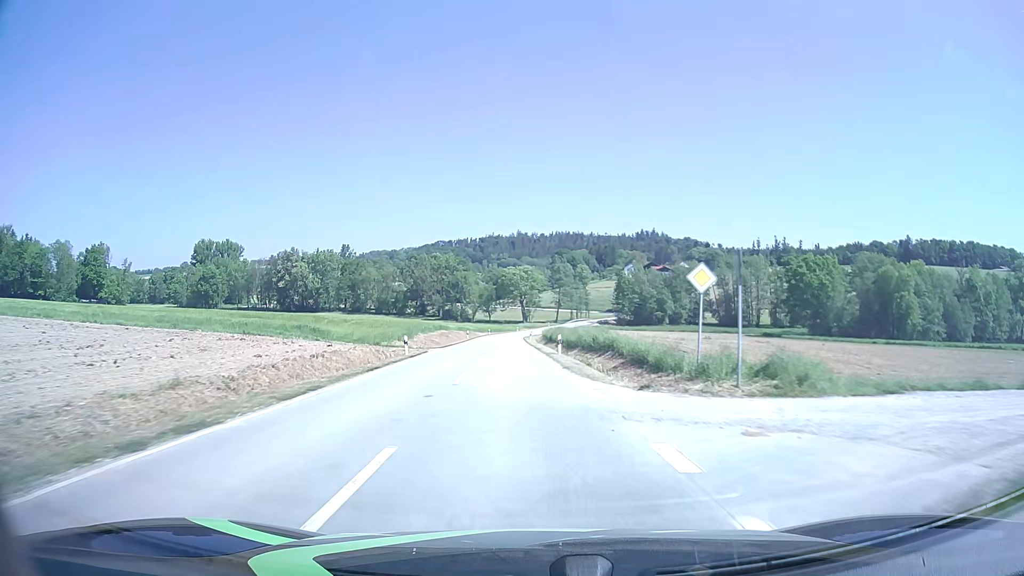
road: tertiary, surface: asphalt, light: Day
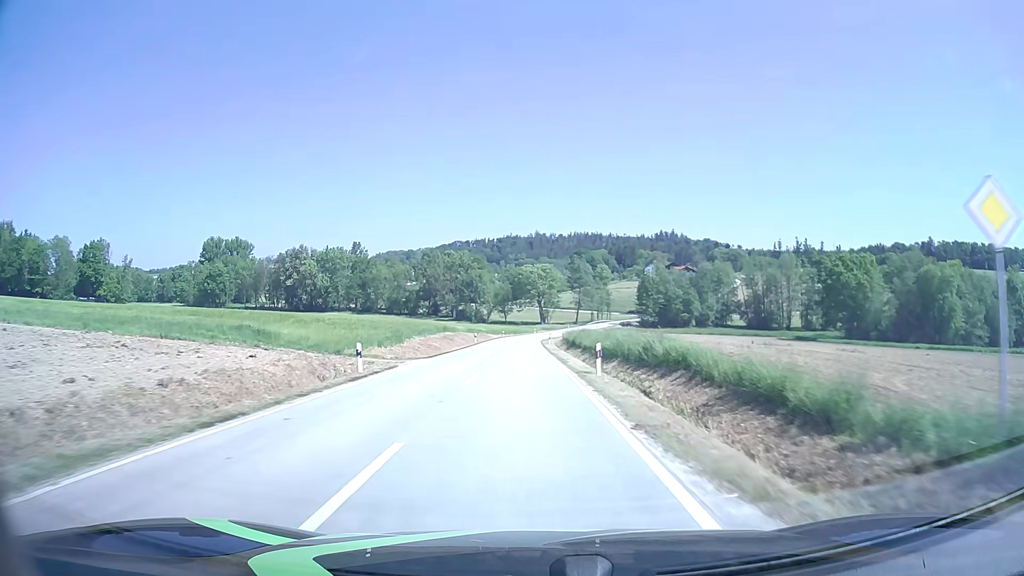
(-0.2, +11.7) m; -2°
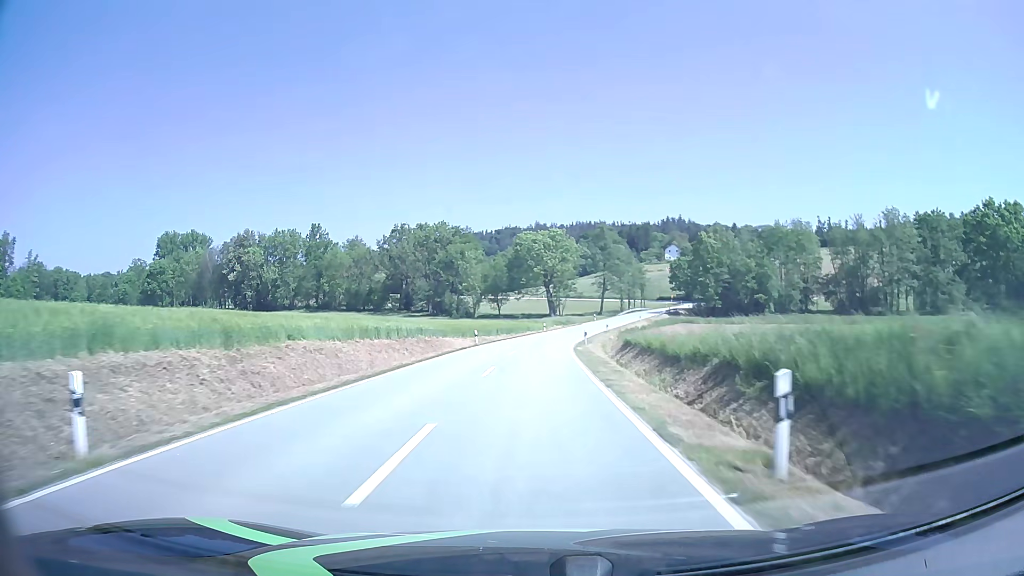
(-0.6, +59.4) m; 0°
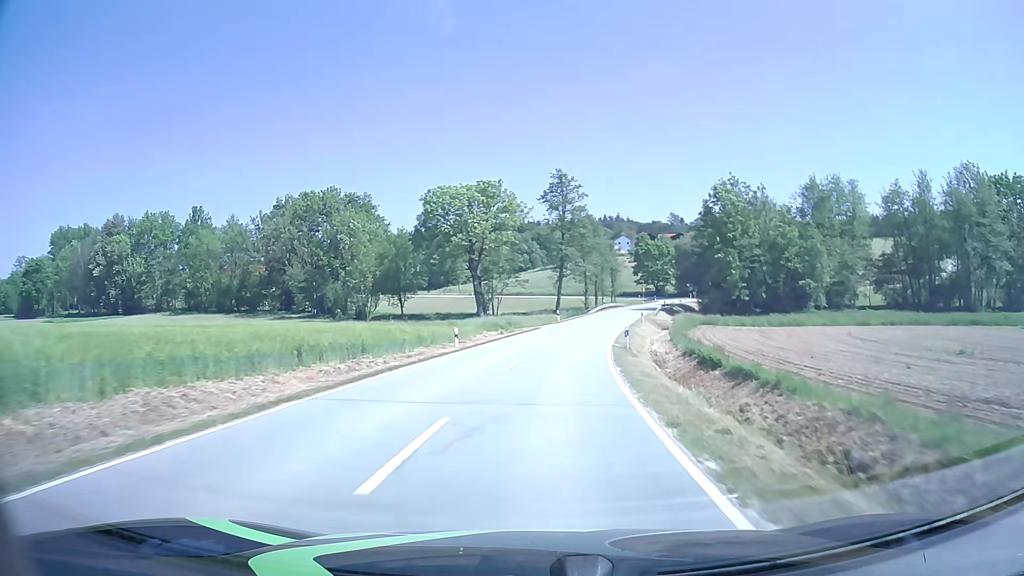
(+1.5, +47.1) m; +6°
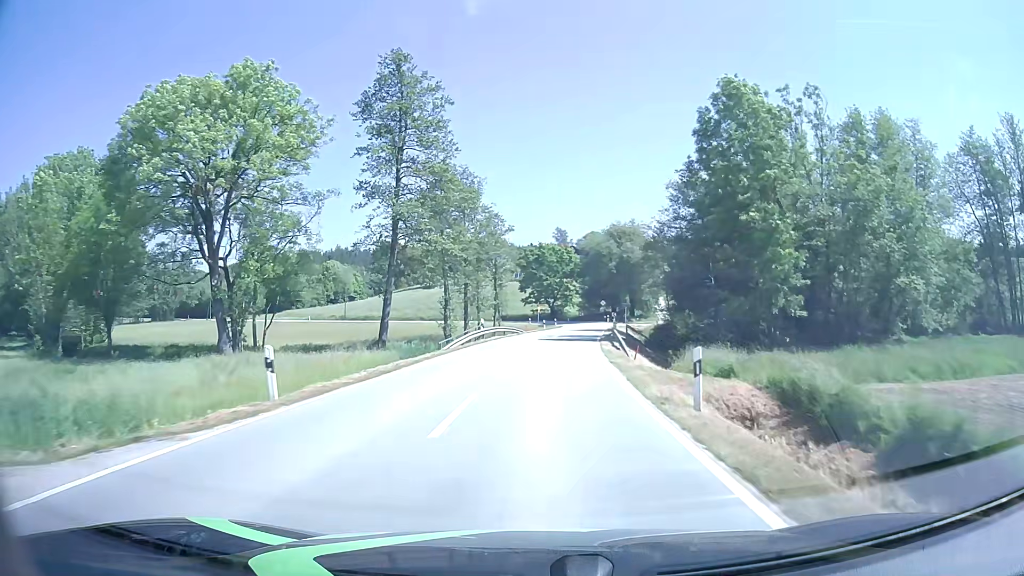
(+4.3, +45.6) m; +11°
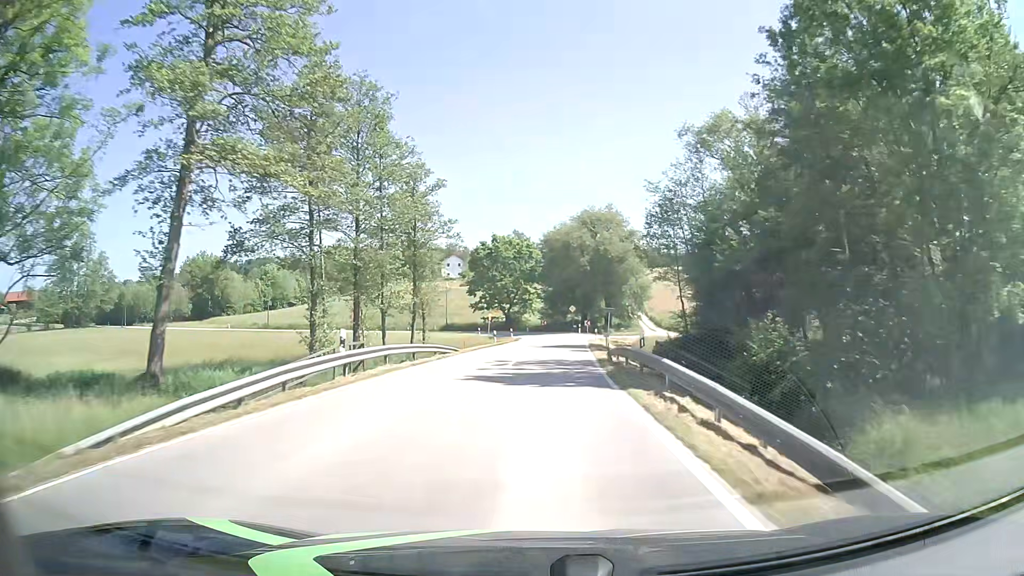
(+0.7, +21.7) m; +4°
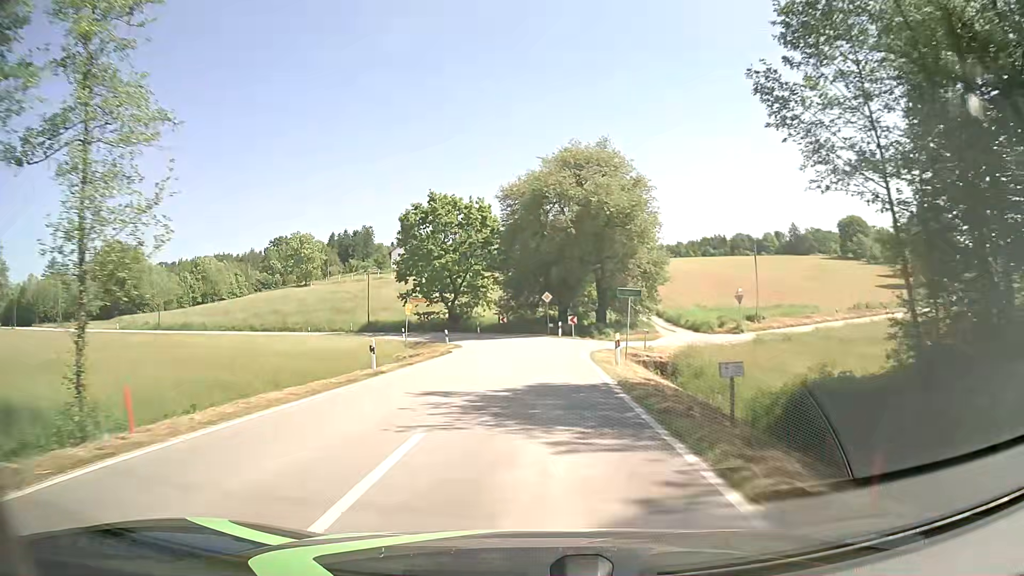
(+0.9, +28.7) m; +3°
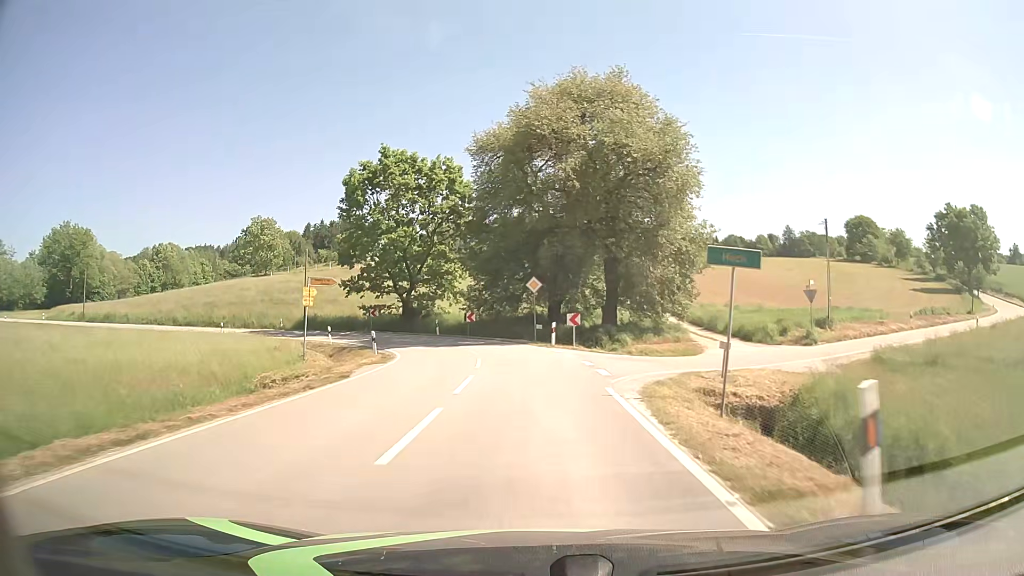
(+0.1, +15.9) m; +1°
(0, +10) (0, +20) (-2, +30) (-6, +39) (-12, +46) (-21, +51) (-30, +55) (-39, +59) (-49, +63) (-58, +66) m
